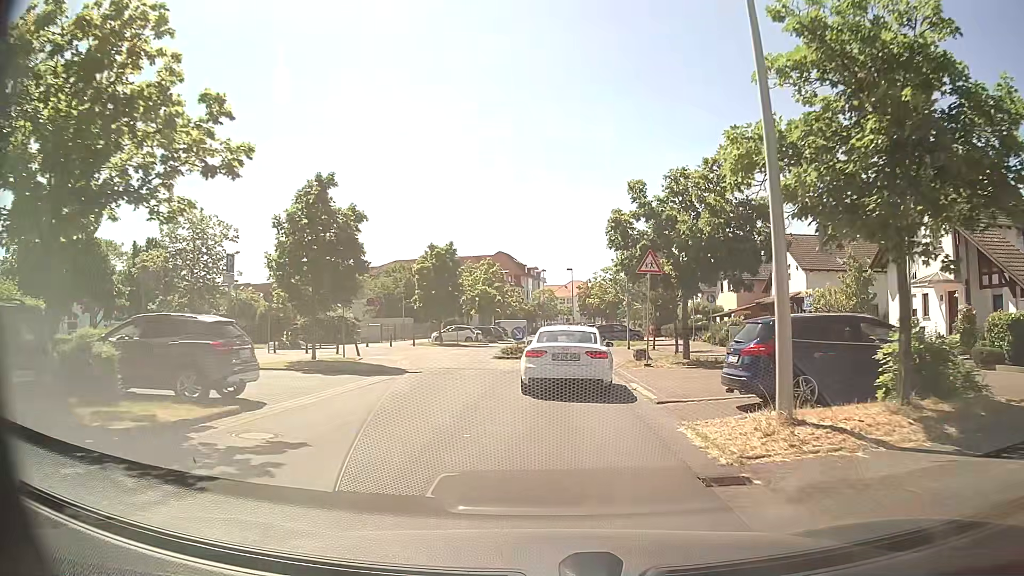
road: residential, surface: asphalt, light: Day
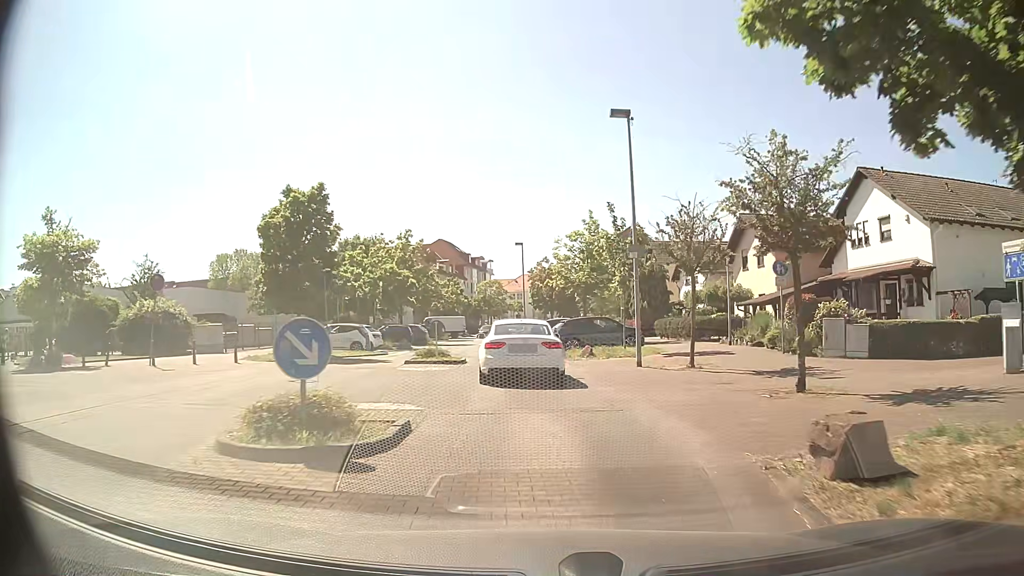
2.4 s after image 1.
(+0.7, +20.4) m; +4°
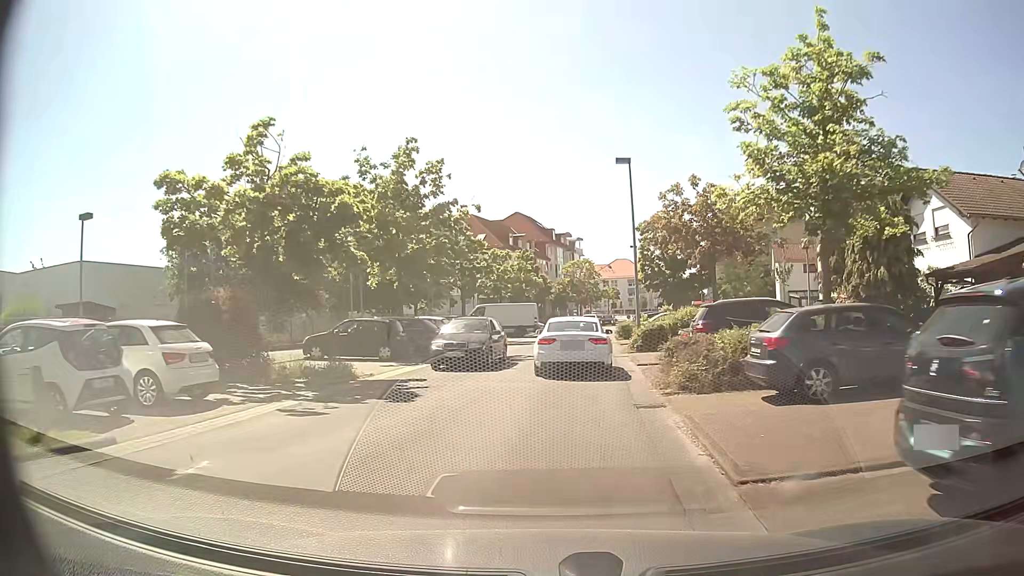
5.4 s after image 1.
(-1.5, +25.5) m; -7°
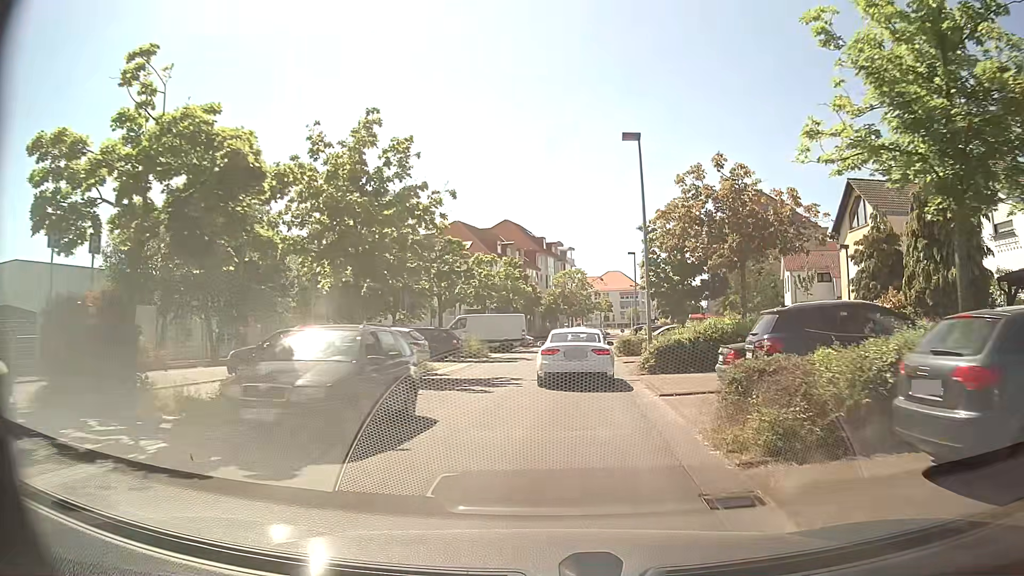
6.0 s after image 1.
(-0.1, +5.3) m; -1°
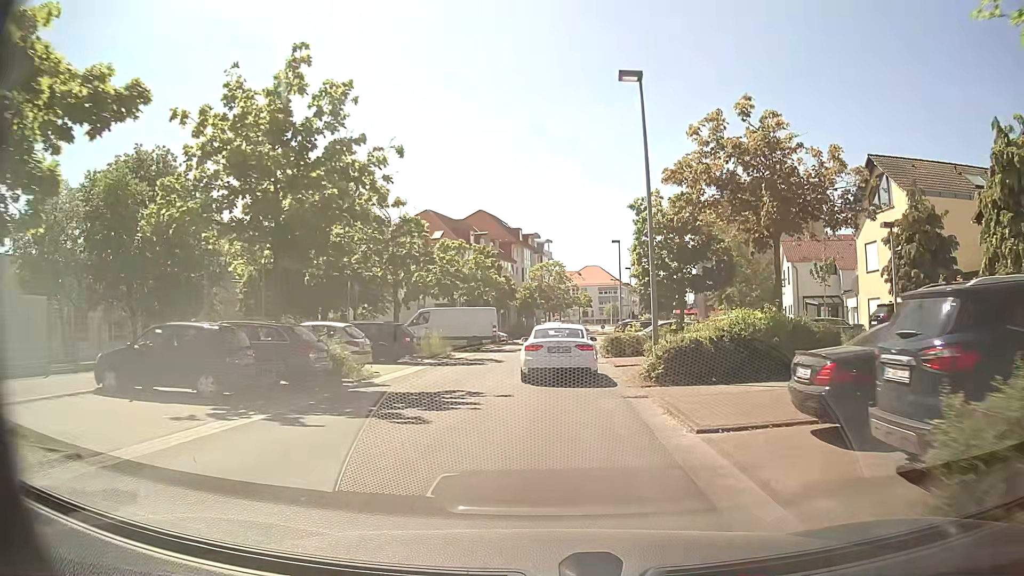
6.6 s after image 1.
(+0.2, +5.4) m; +3°
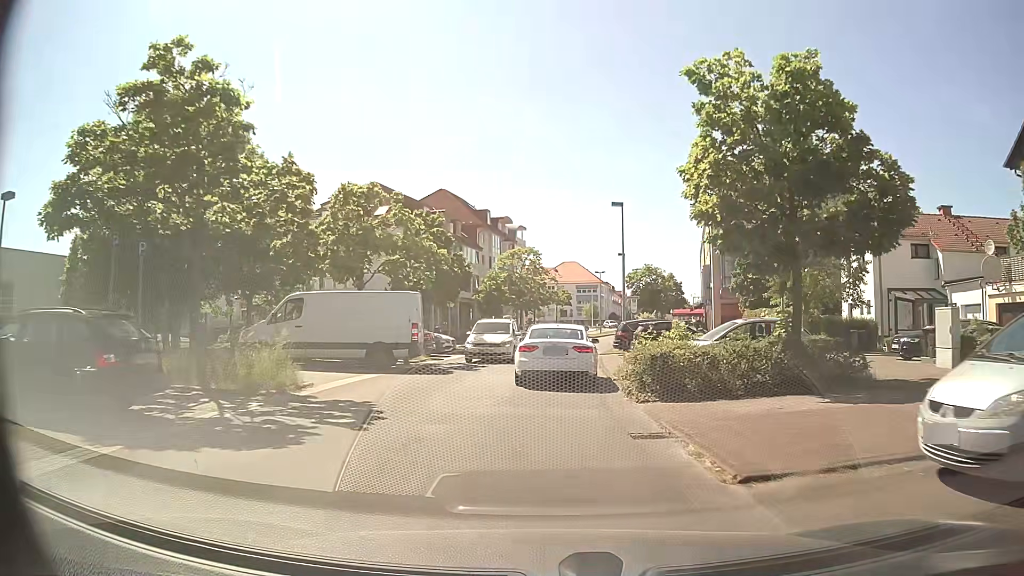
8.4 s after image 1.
(+0.3, +16.3) m; +2°
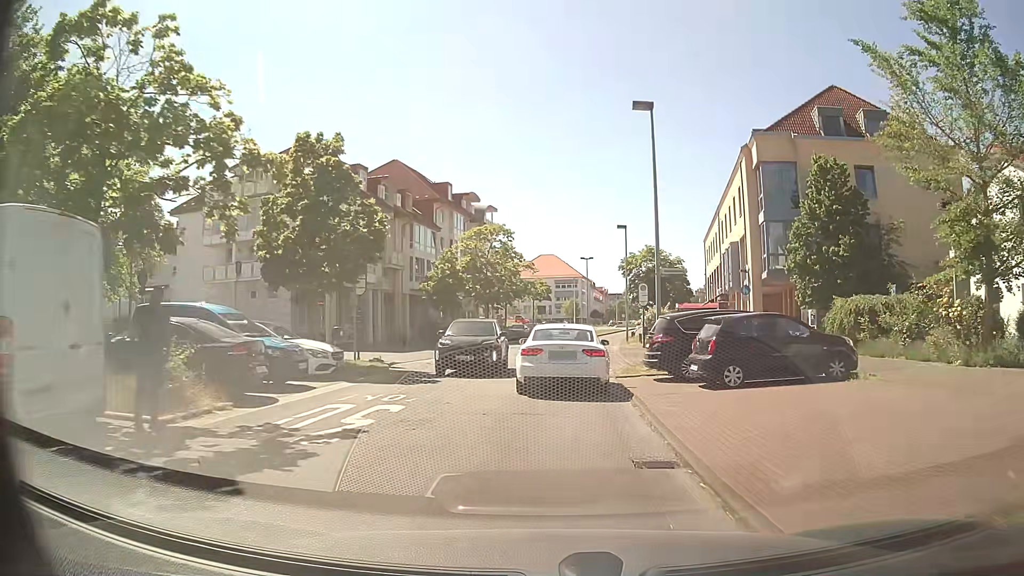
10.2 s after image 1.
(+0.2, +15.9) m; +1°
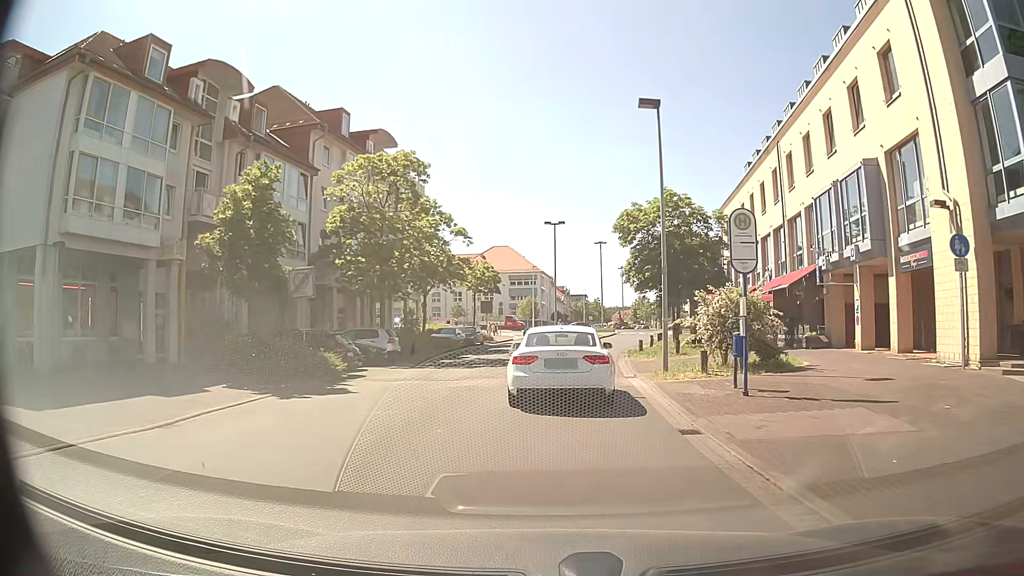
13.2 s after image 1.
(+1.2, +25.0) m; +5°
